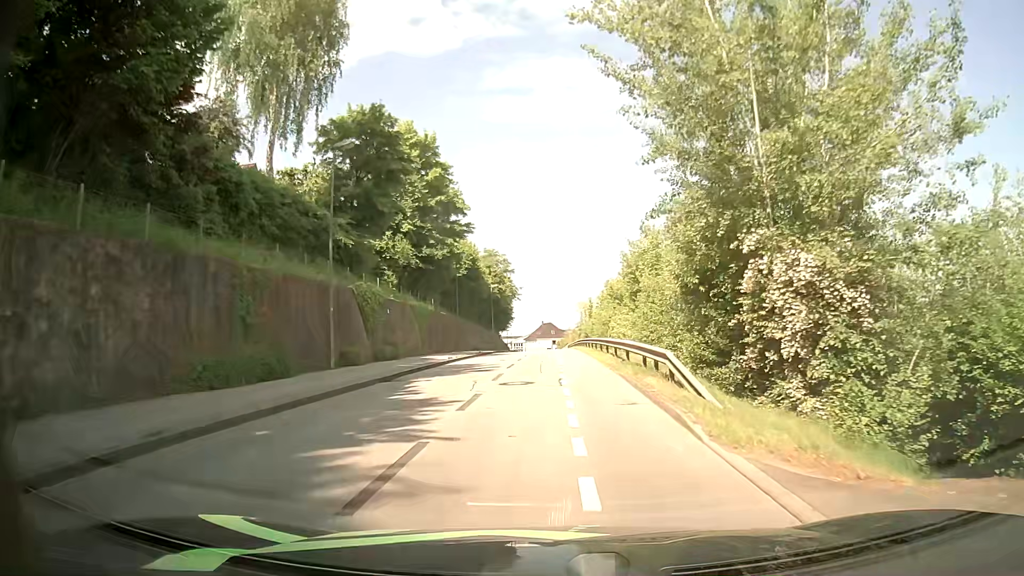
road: residential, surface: asphalt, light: Day
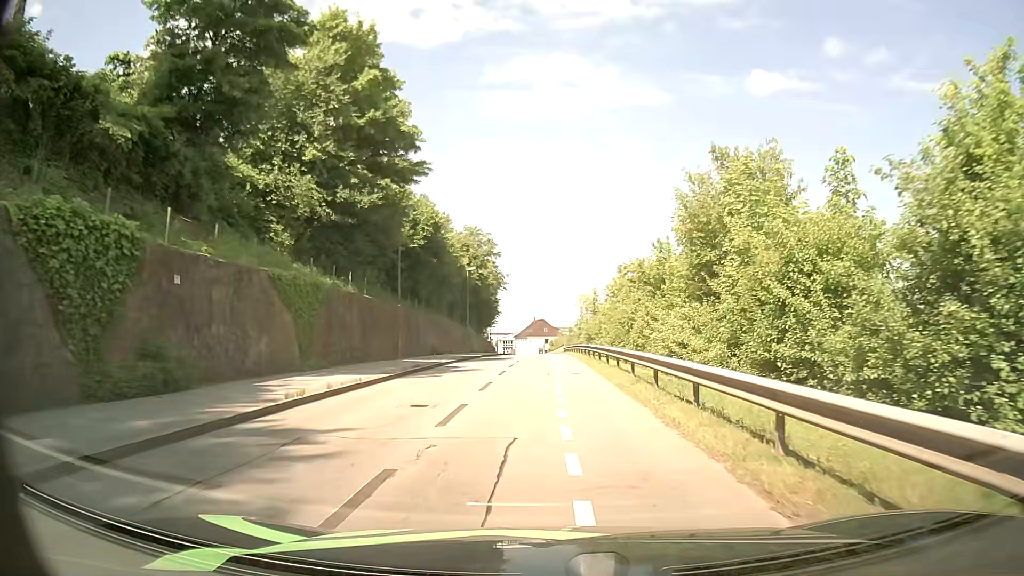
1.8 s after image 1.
(0.0, +19.1) m; +1°
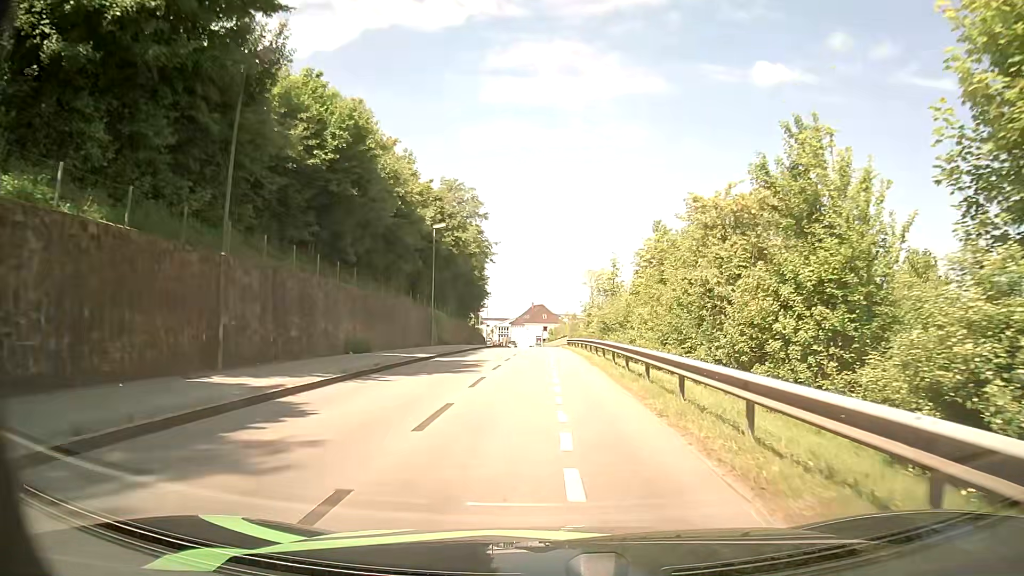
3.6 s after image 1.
(-0.1, +19.3) m; 0°
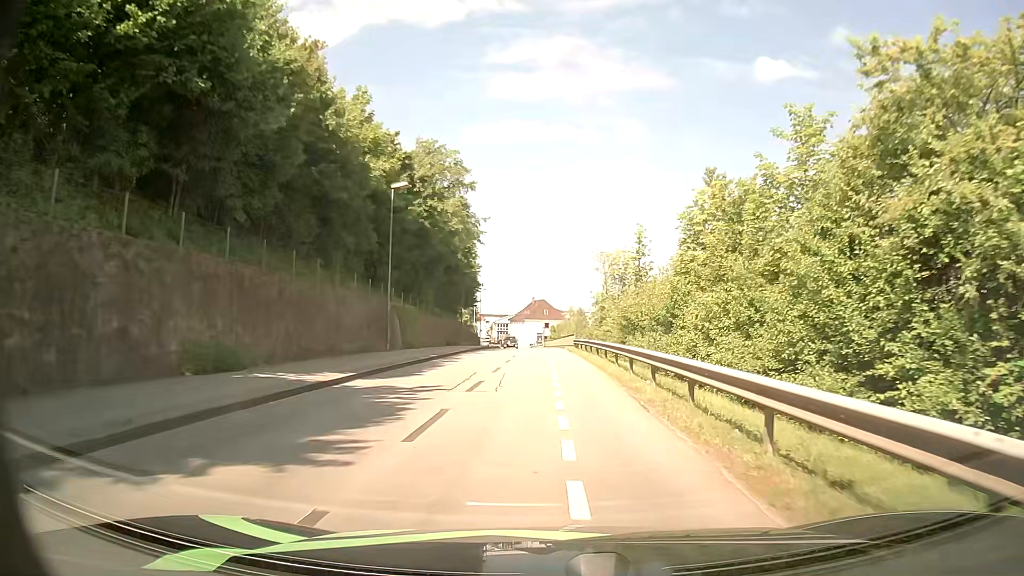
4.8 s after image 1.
(-0.1, +12.7) m; 0°
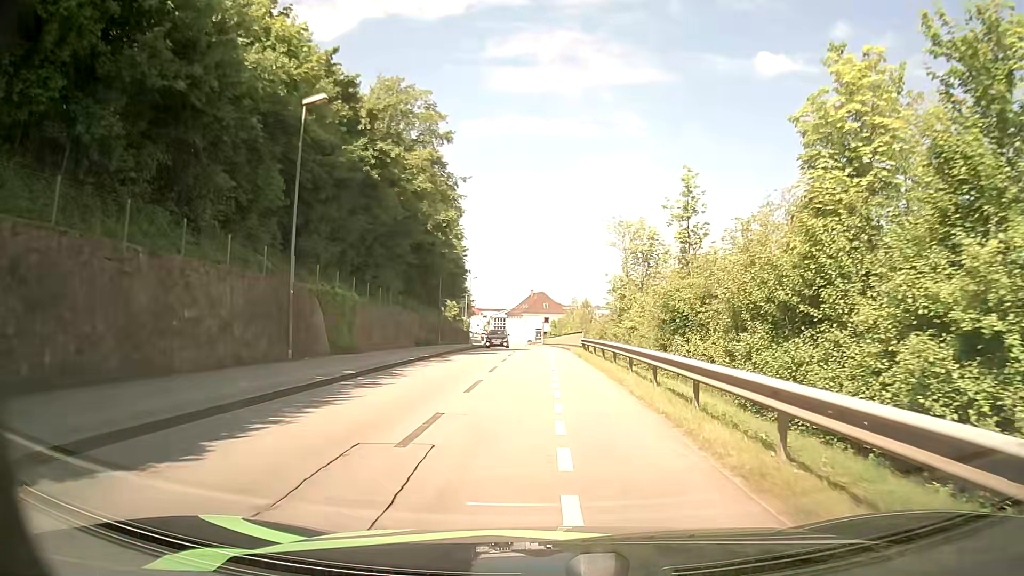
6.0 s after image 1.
(-0.1, +12.4) m; 0°
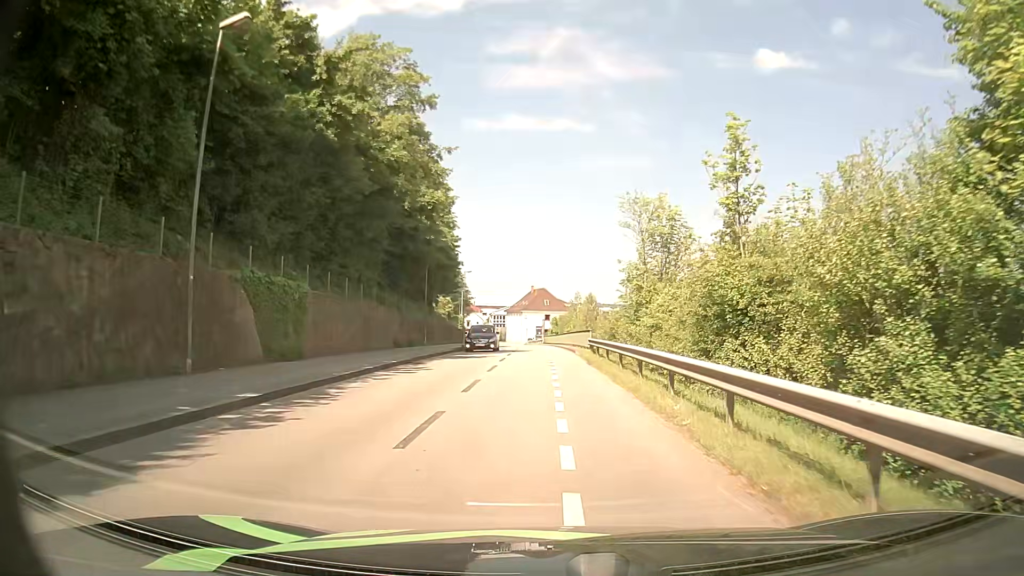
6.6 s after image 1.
(0.0, +6.1) m; 0°
